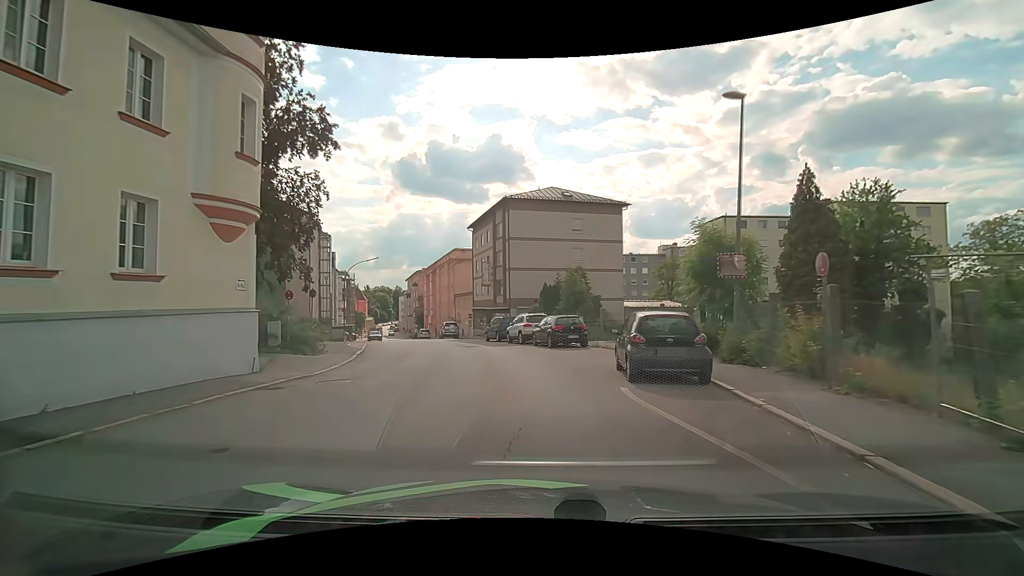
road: tertiary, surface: asphalt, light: Day
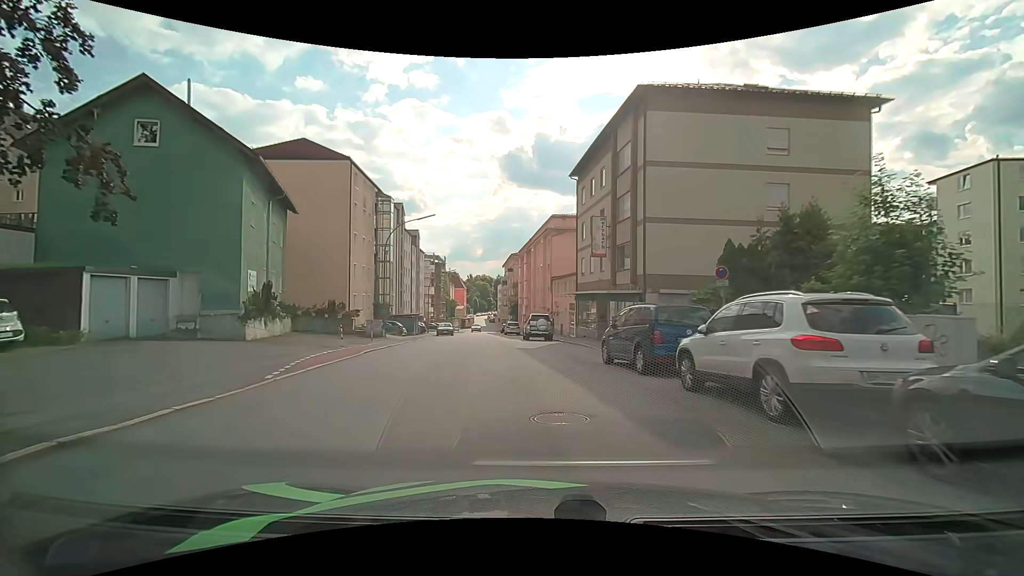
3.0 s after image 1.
(-2.1, +20.1) m; -12°
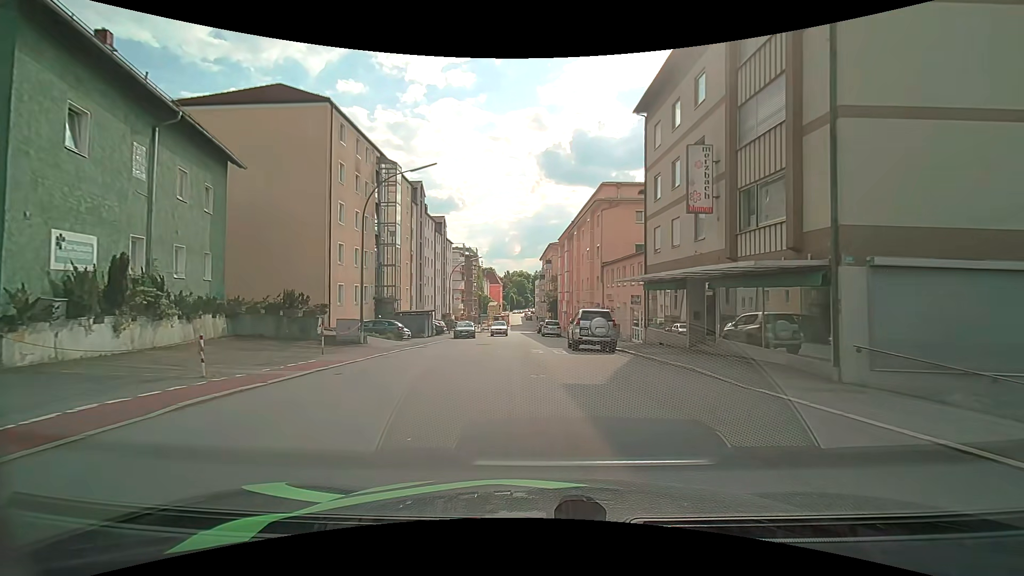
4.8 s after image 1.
(-0.5, +12.3) m; -4°
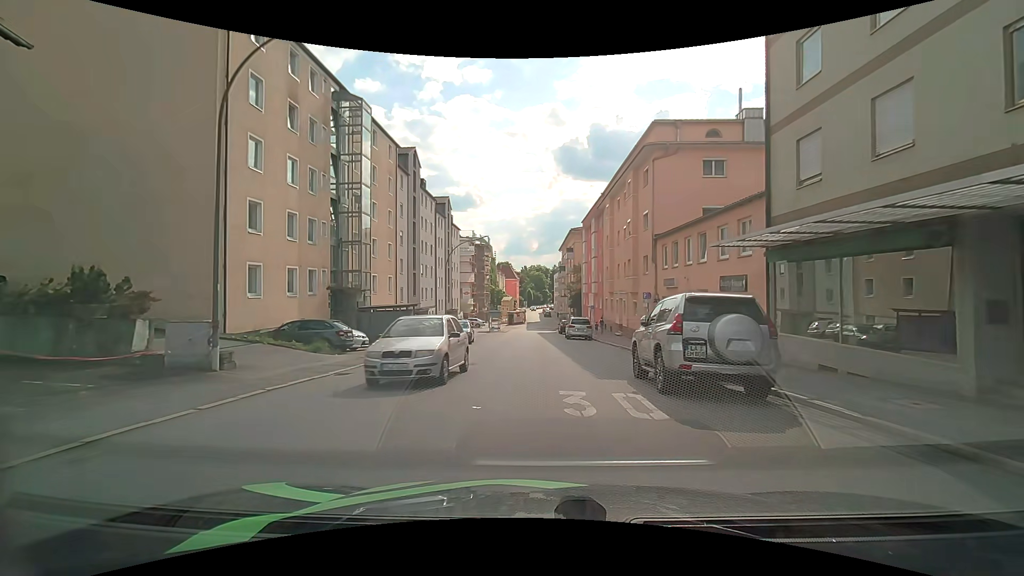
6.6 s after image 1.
(-0.4, +12.8) m; -3°
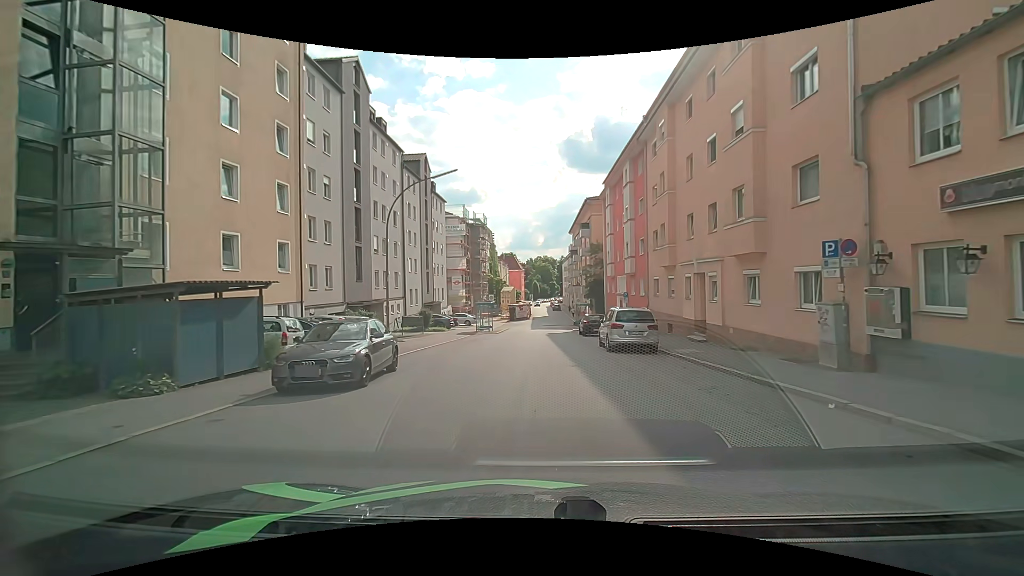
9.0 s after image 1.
(0.0, +18.8) m; 0°
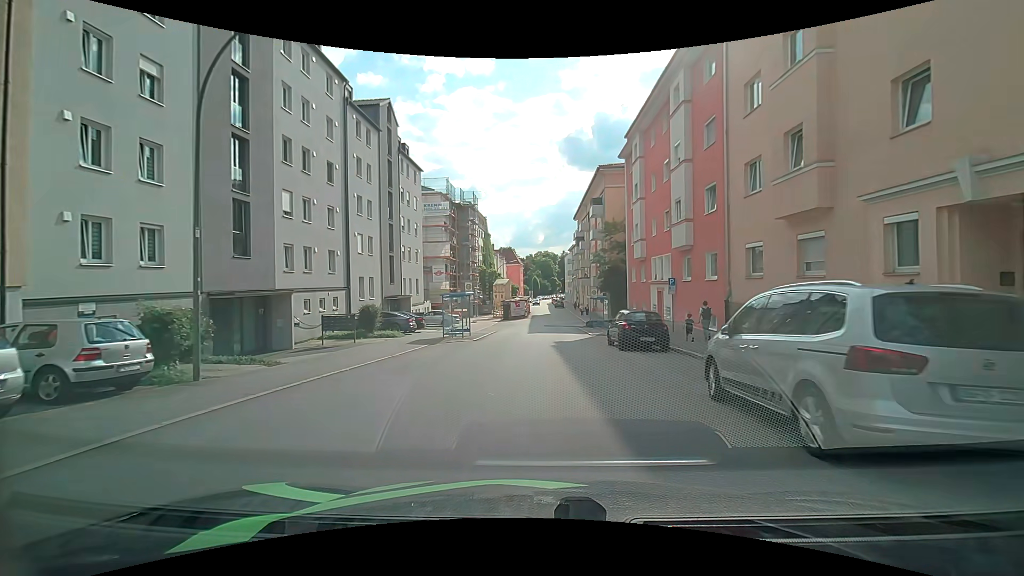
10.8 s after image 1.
(-0.1, +14.2) m; -1°
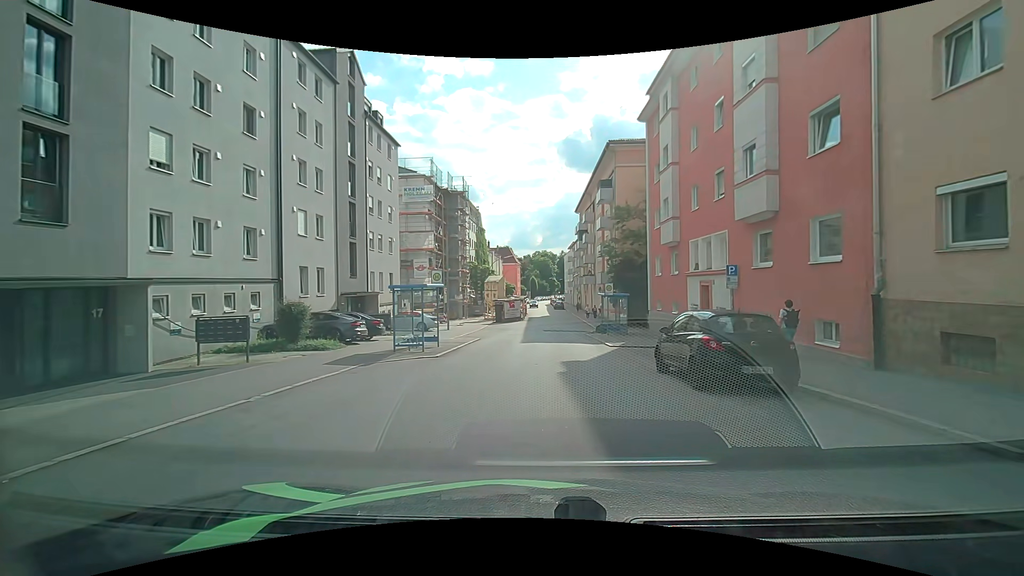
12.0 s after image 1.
(+0.1, +8.6) m; 0°
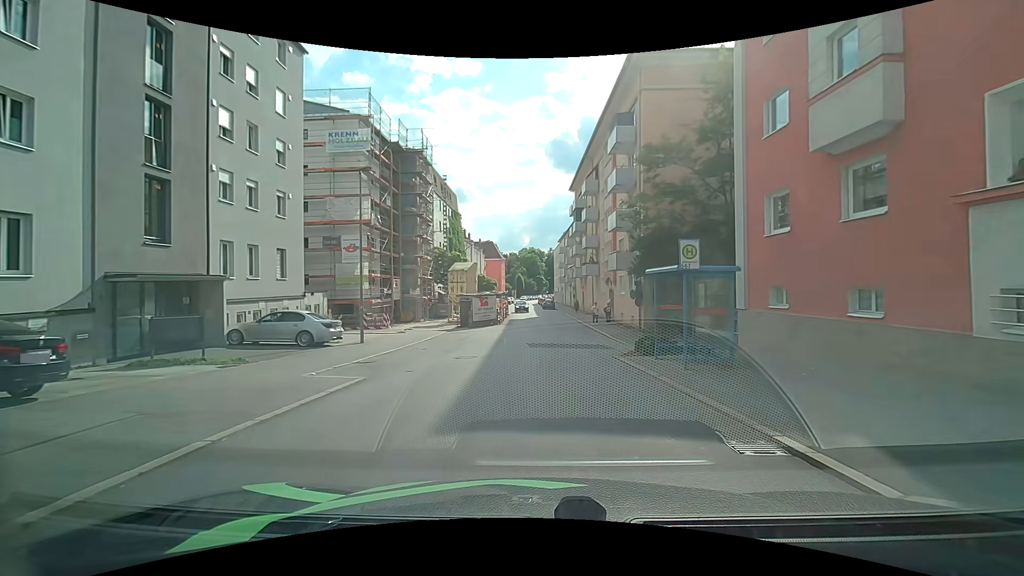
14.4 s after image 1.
(+0.3, +16.8) m; +2°
(0, +10) (0, +20) (+1, +30) (+1, +40) (+1, +50) (+1, +60) (0, +70) (-1, +80) (-2, +90) (-2, +100) m
